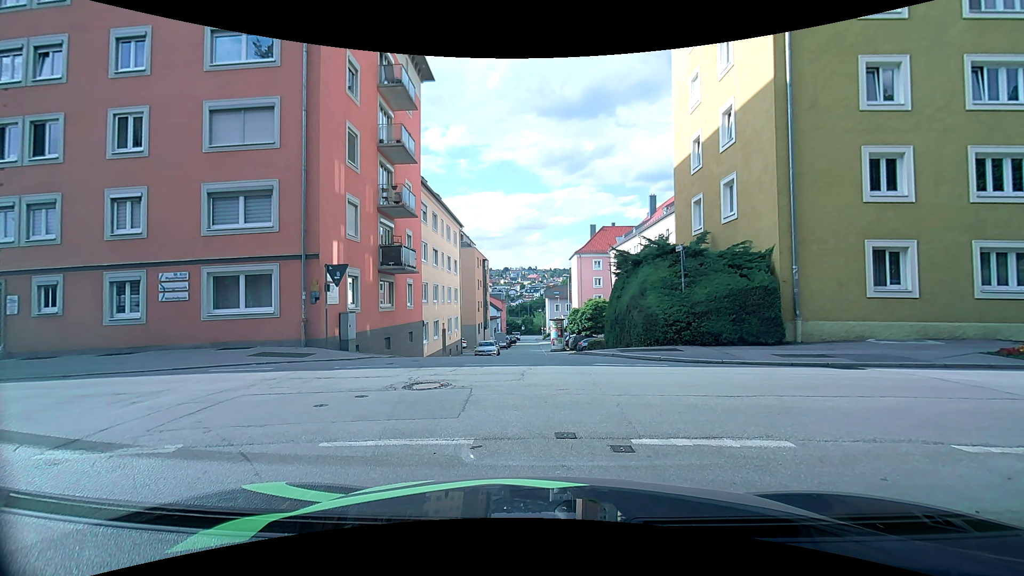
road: residential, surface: asphalt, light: Day
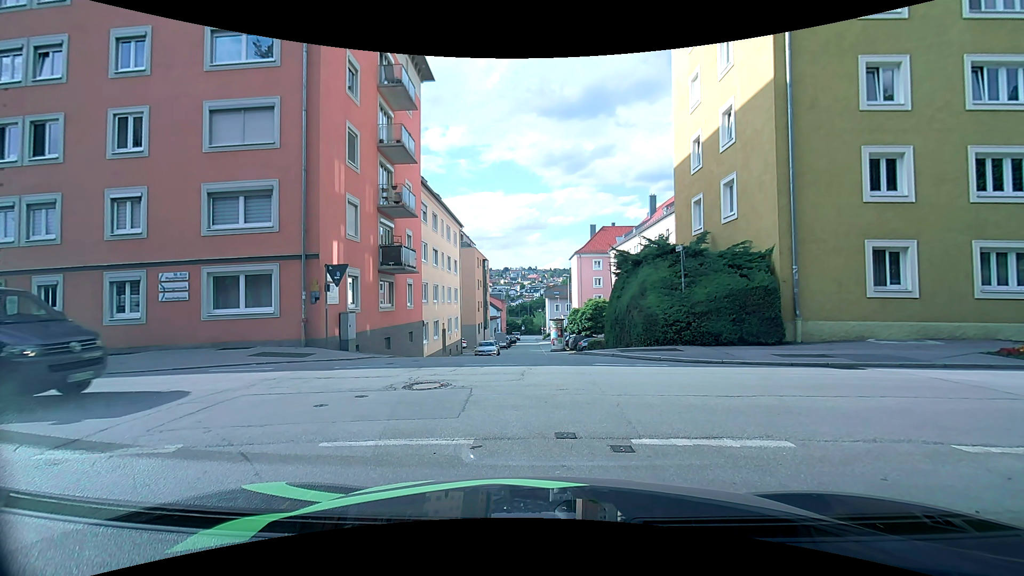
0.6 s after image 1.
(0.0, 0.0) m; 0°
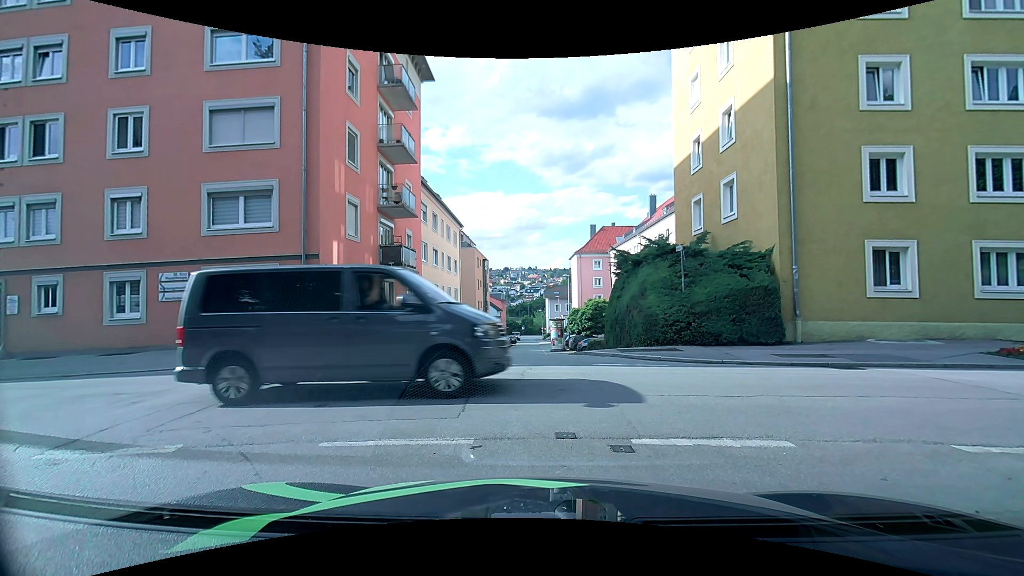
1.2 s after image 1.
(0.0, 0.0) m; 0°
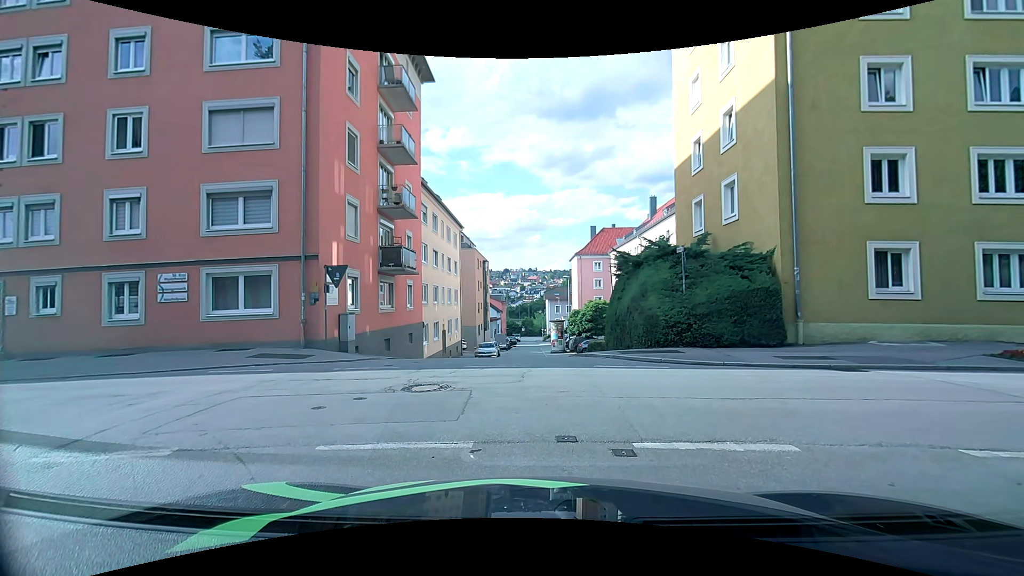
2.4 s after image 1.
(0.0, 0.0) m; 0°
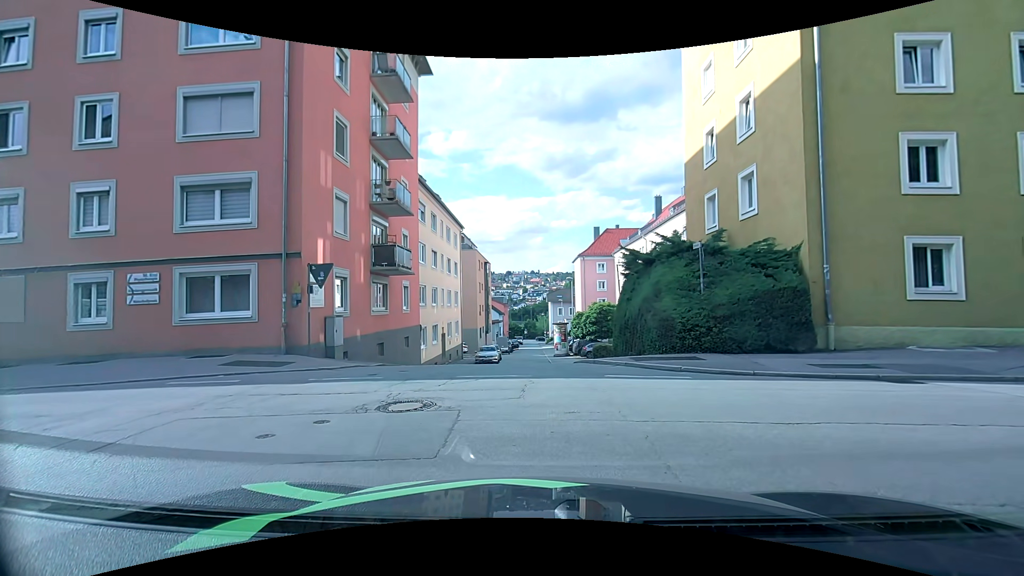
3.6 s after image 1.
(0.0, +1.5) m; -2°
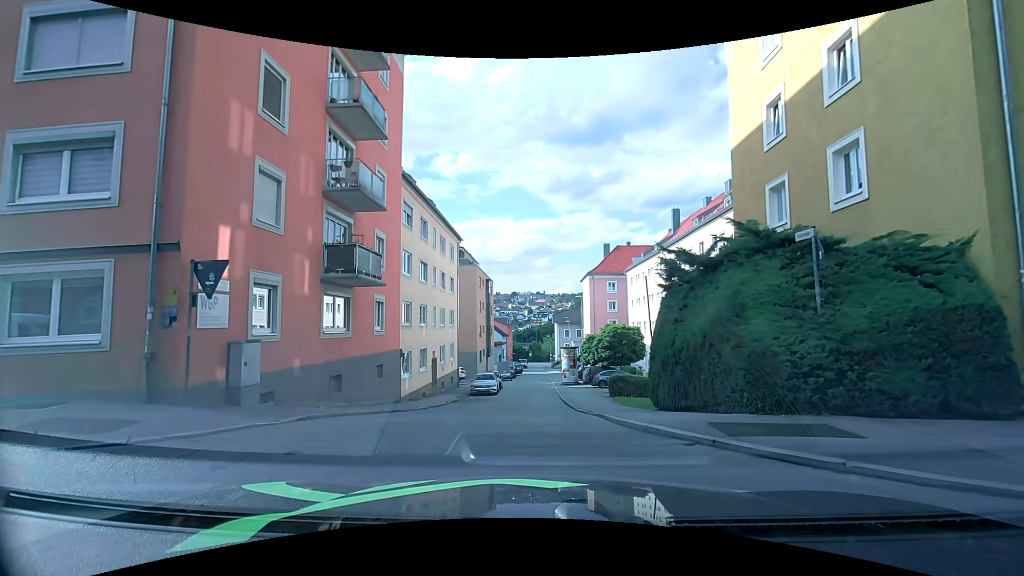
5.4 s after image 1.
(0.0, +5.6) m; +1°
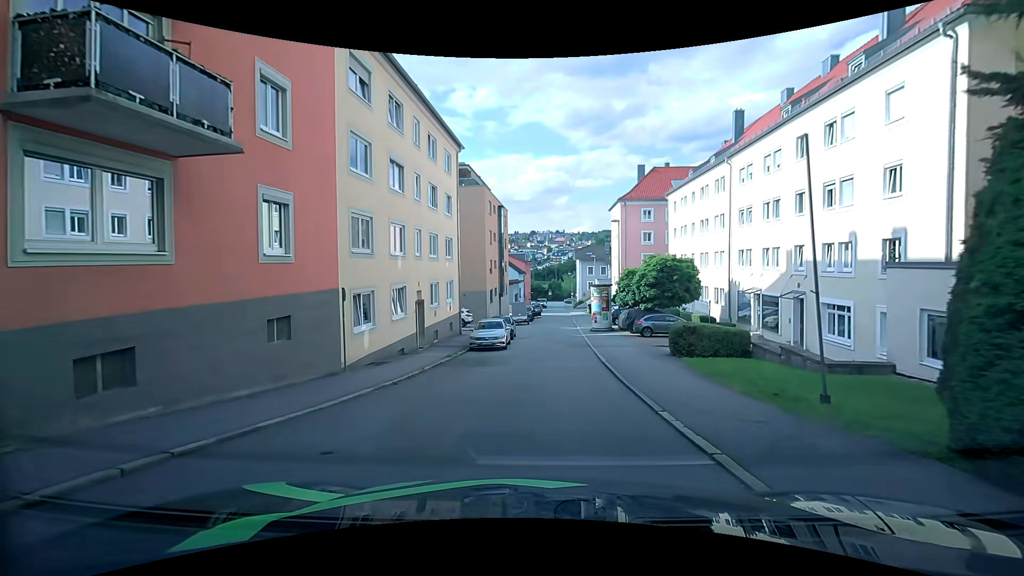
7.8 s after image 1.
(-0.5, +10.0) m; -3°
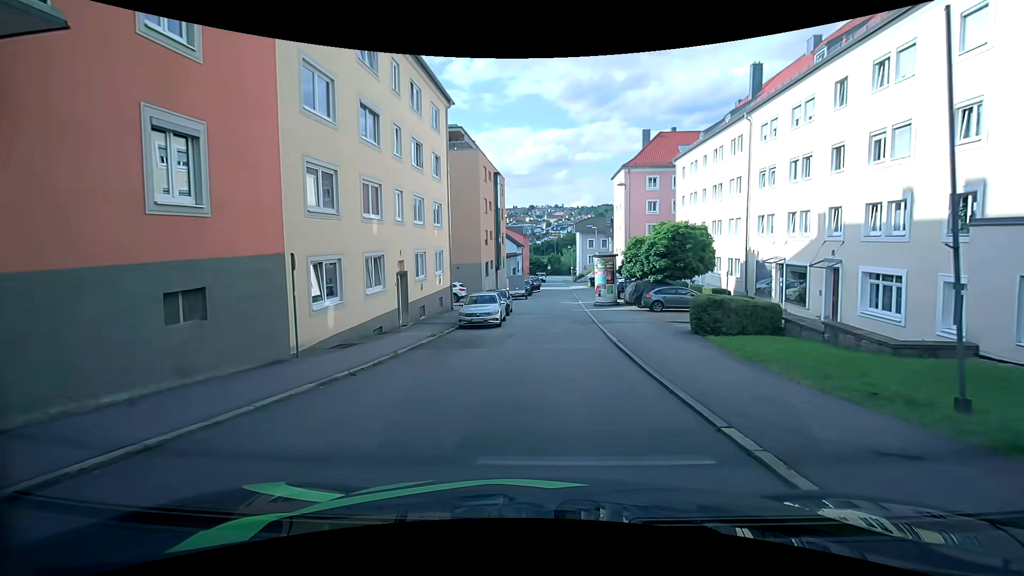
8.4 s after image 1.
(0.0, +3.0) m; +1°
